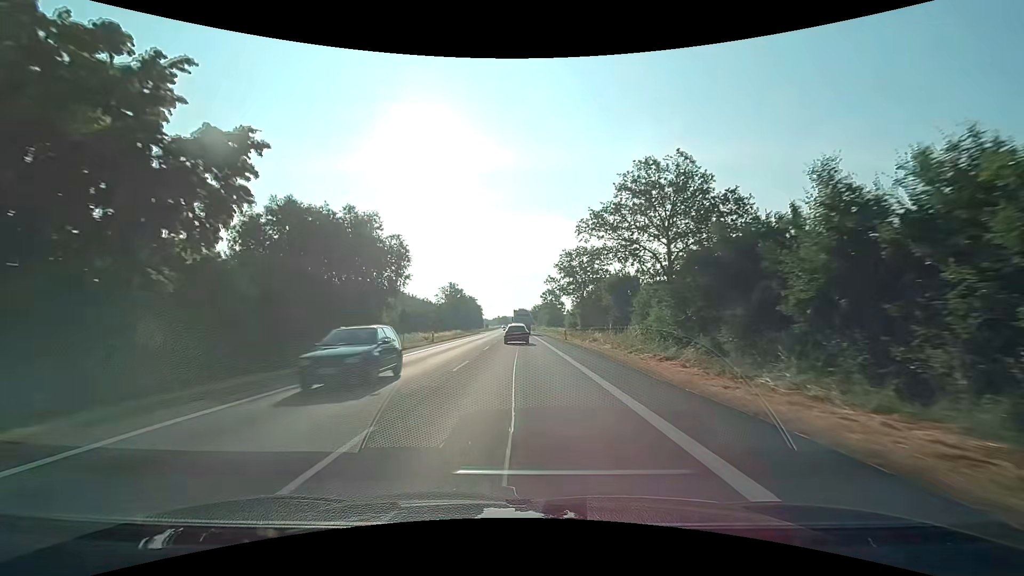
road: primary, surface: asphalt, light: Day
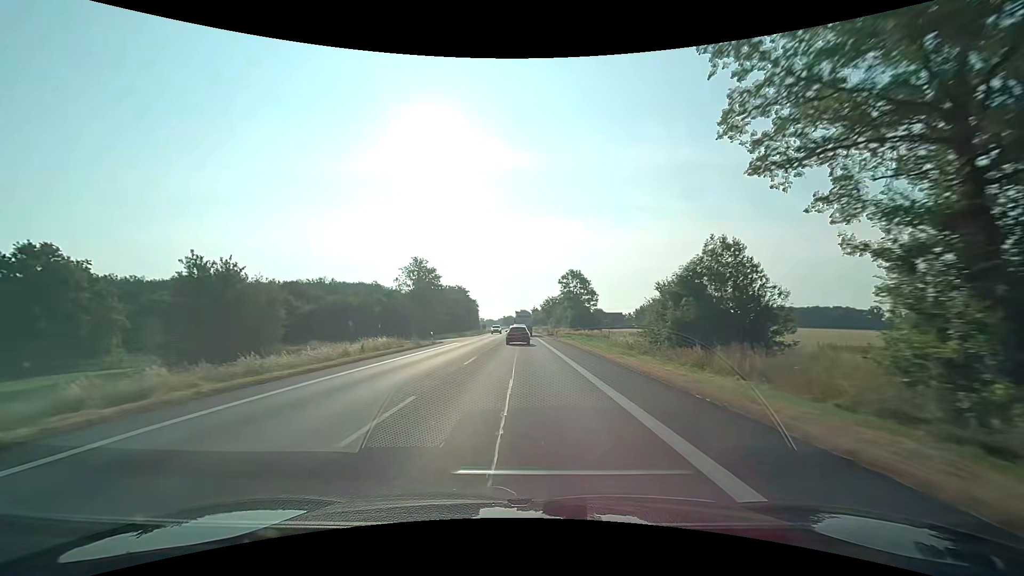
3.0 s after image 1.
(-0.3, +57.3) m; -1°
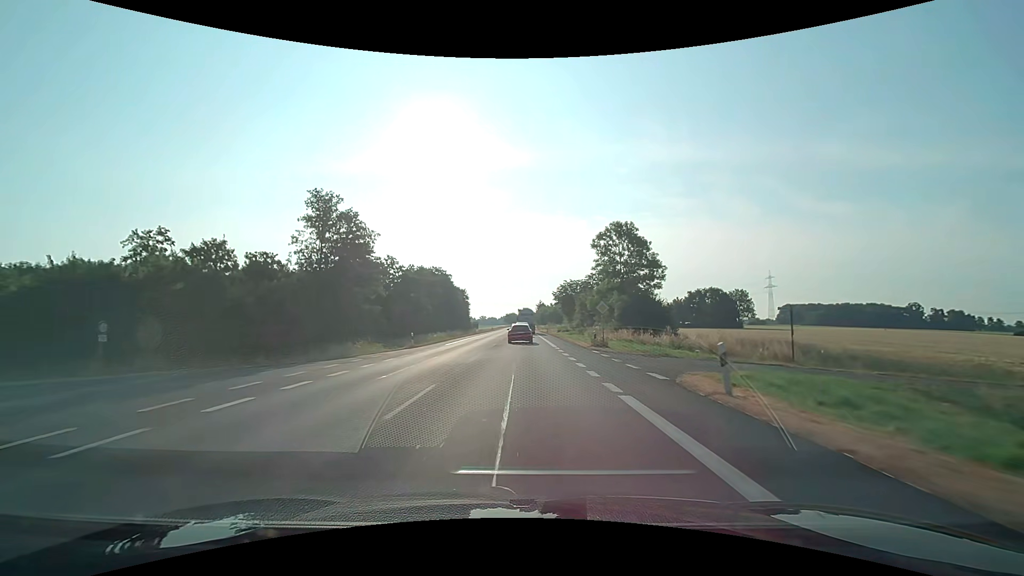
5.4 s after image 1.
(-0.2, +46.5) m; 0°
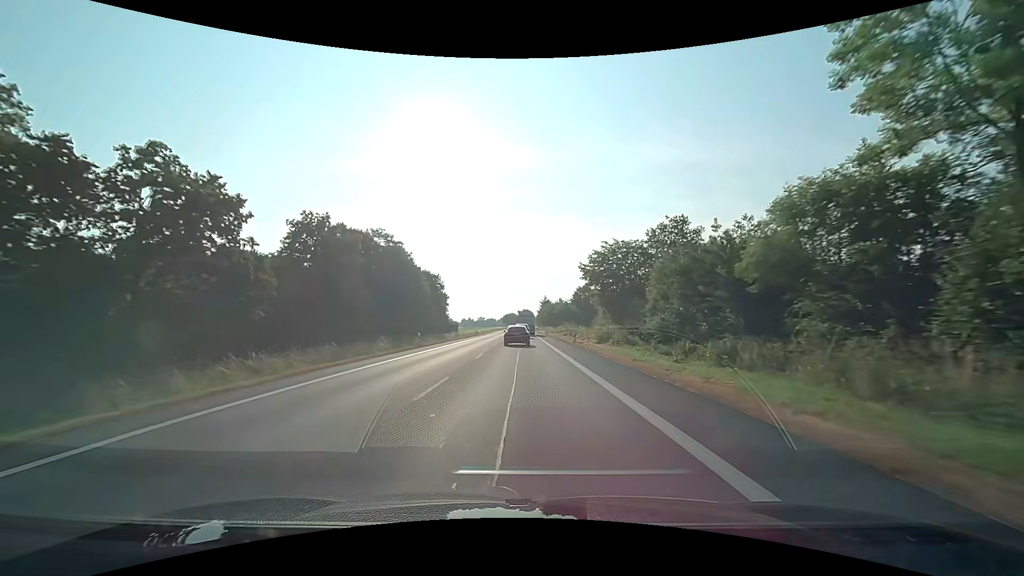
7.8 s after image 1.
(+0.1, +45.9) m; 0°
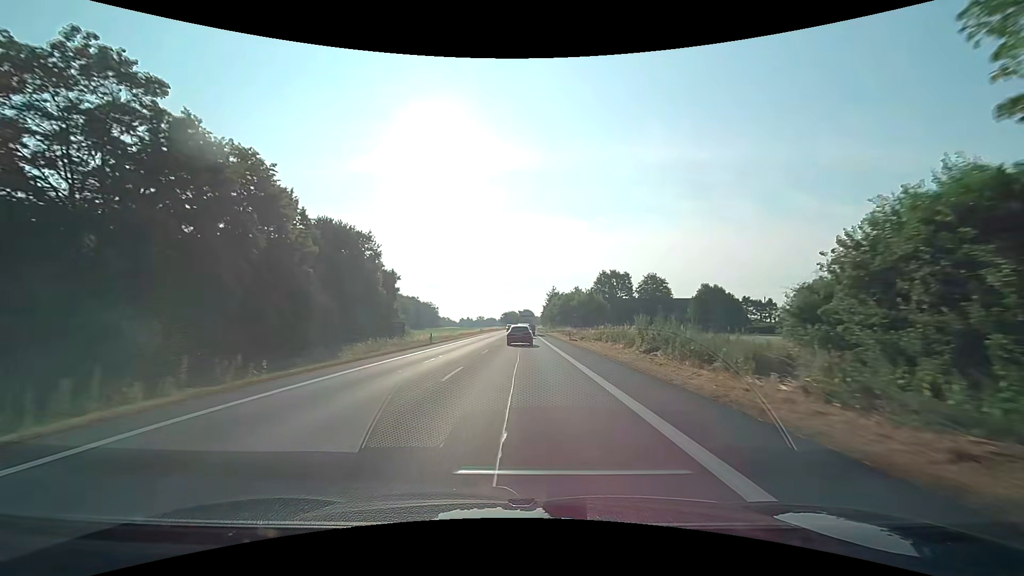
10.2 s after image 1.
(-0.2, +44.9) m; 0°
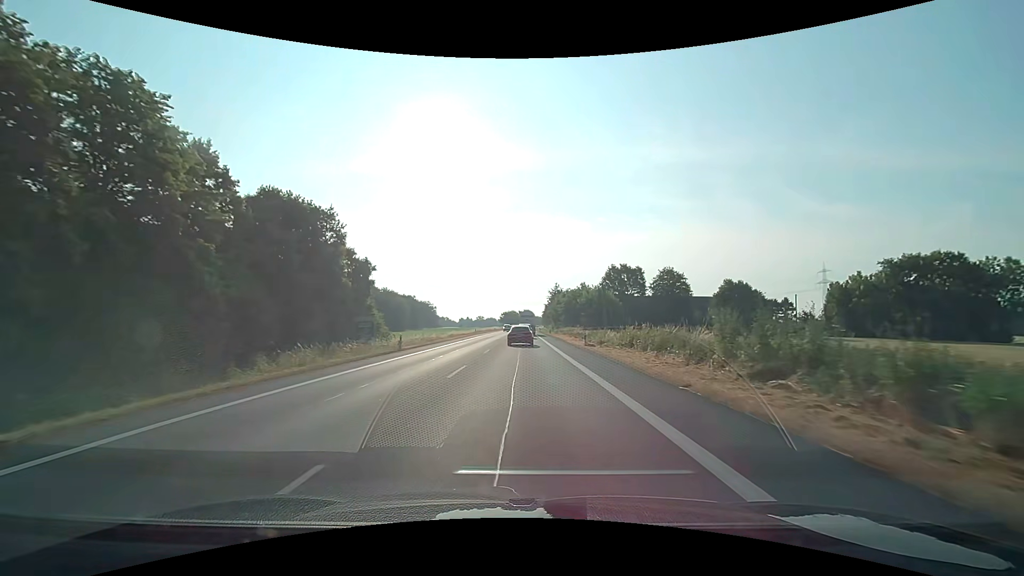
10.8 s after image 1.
(0.0, +11.2) m; 0°
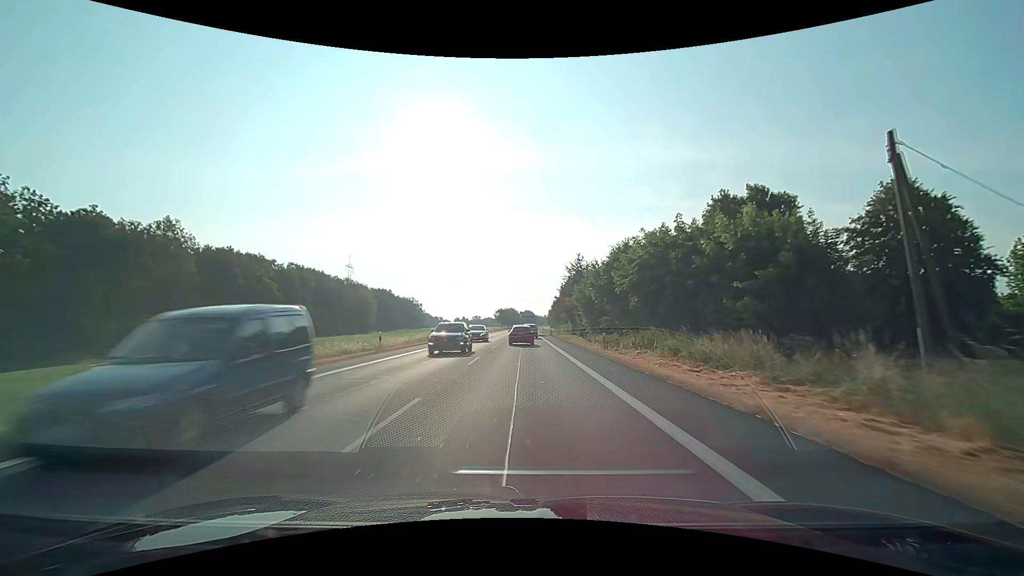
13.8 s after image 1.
(0.0, +55.6) m; 0°
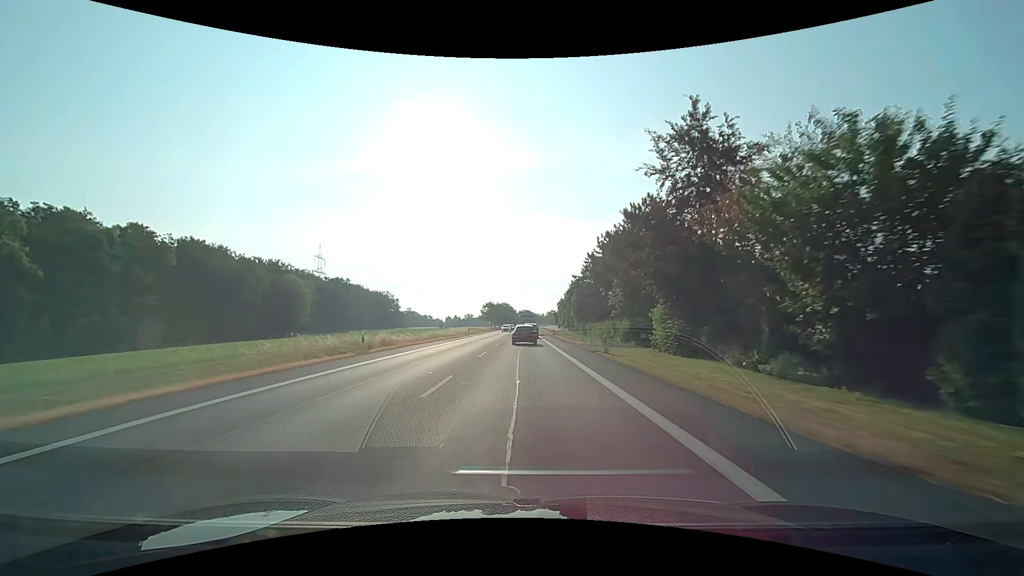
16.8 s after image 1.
(0.0, +55.9) m; 0°
(0, +10) (0, +20) (0, +30) (0, +40) (0, +50) (0, +60) (0, +70) (0, +80) (0, +90) (0, +100) m
